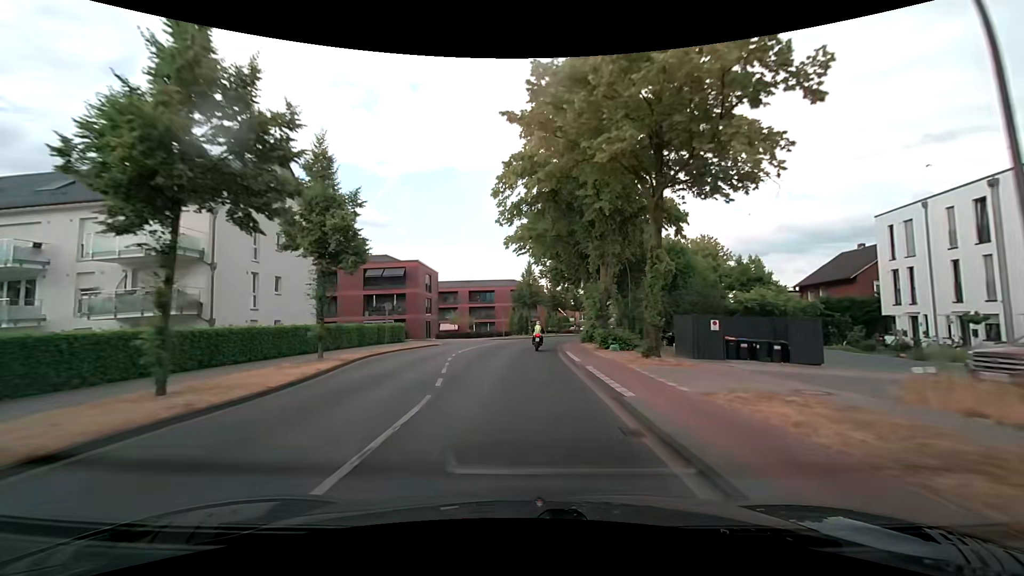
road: secondary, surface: asphalt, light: Day
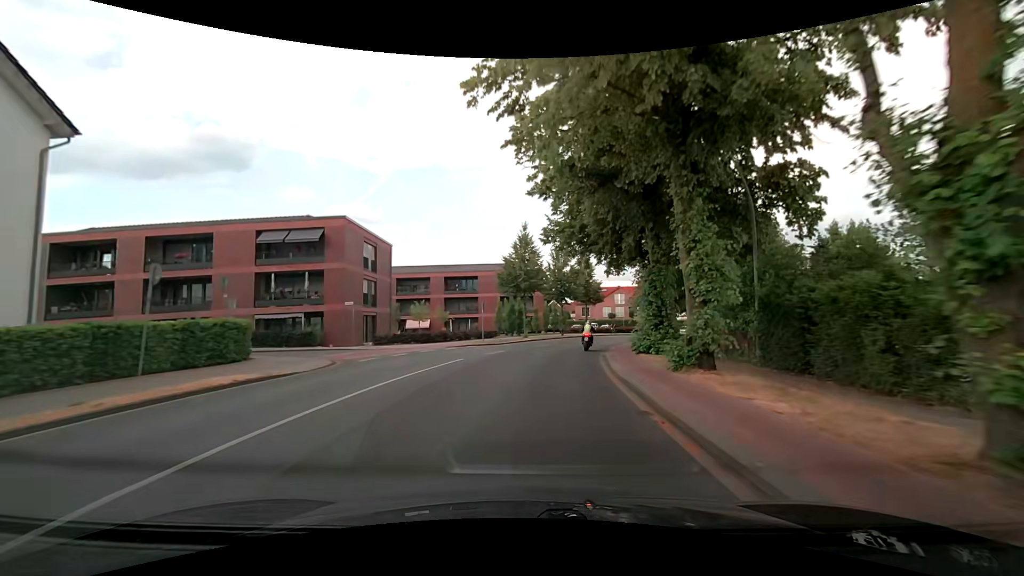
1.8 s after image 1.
(+0.1, +22.6) m; +1°
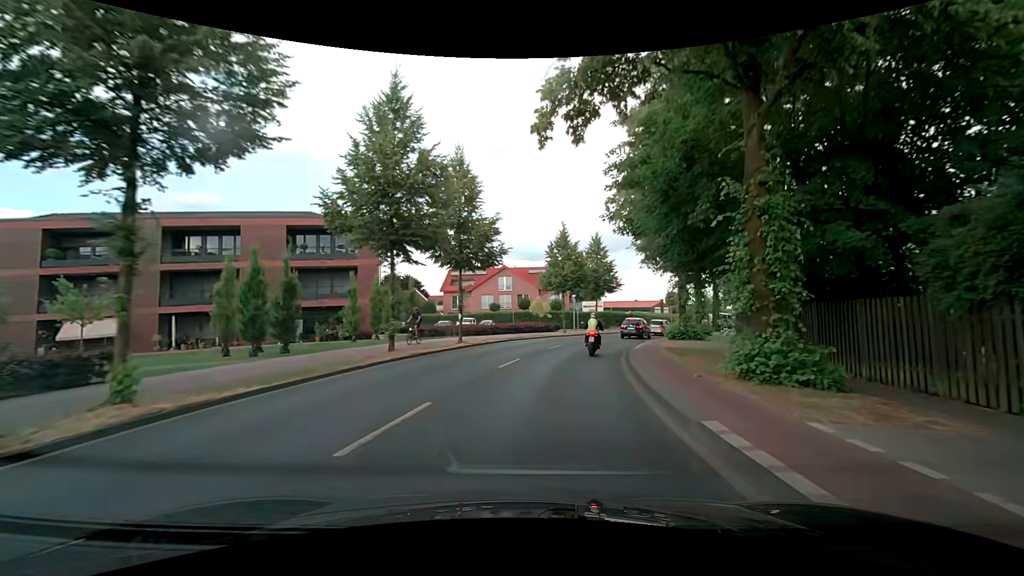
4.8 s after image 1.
(+3.5, +34.0) m; +16°
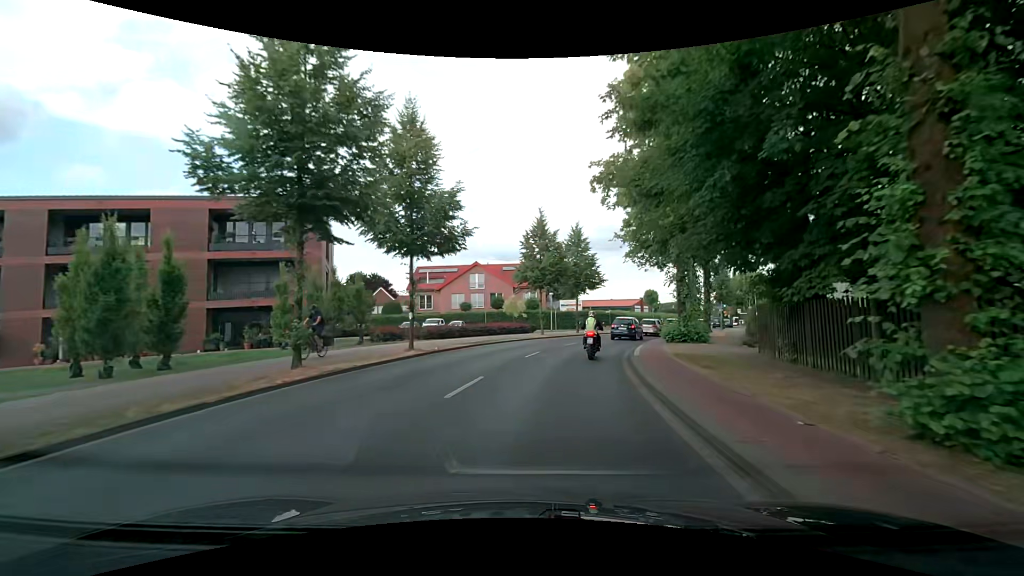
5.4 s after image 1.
(0.0, +5.3) m; +2°
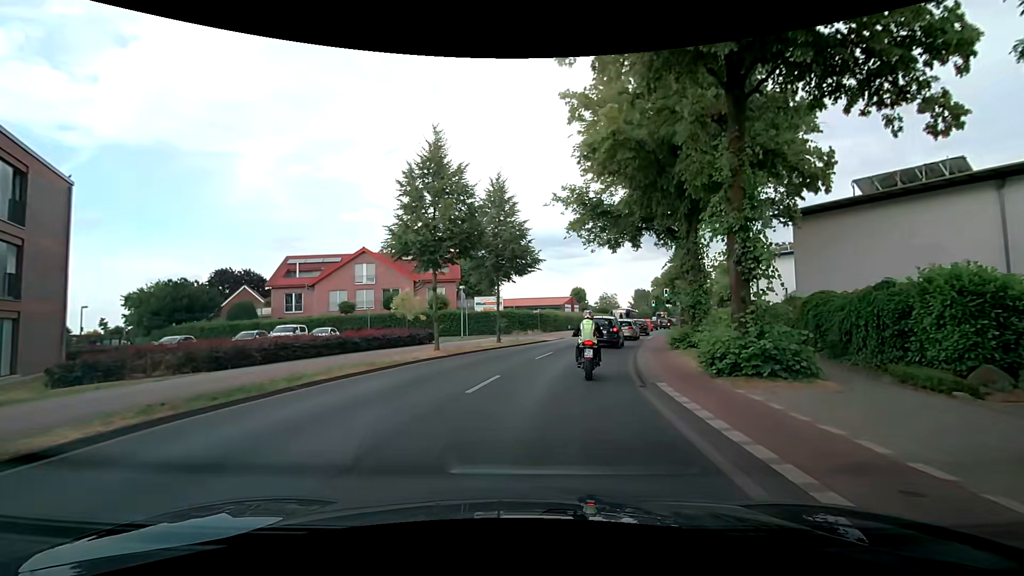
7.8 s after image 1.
(+1.2, +16.2) m; +10°
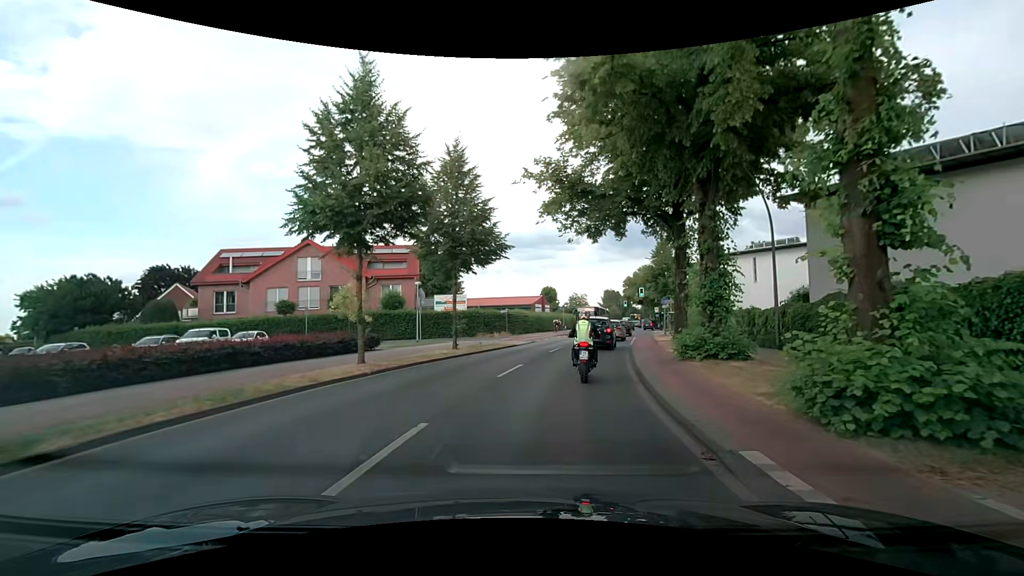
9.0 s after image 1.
(+0.1, +5.6) m; +3°
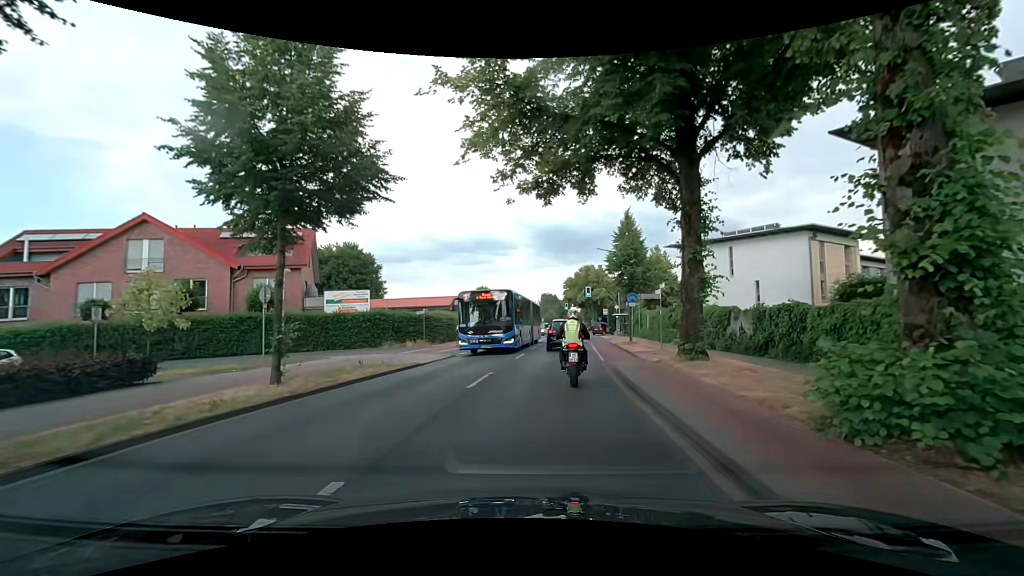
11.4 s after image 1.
(+0.8, +11.4) m; +9°
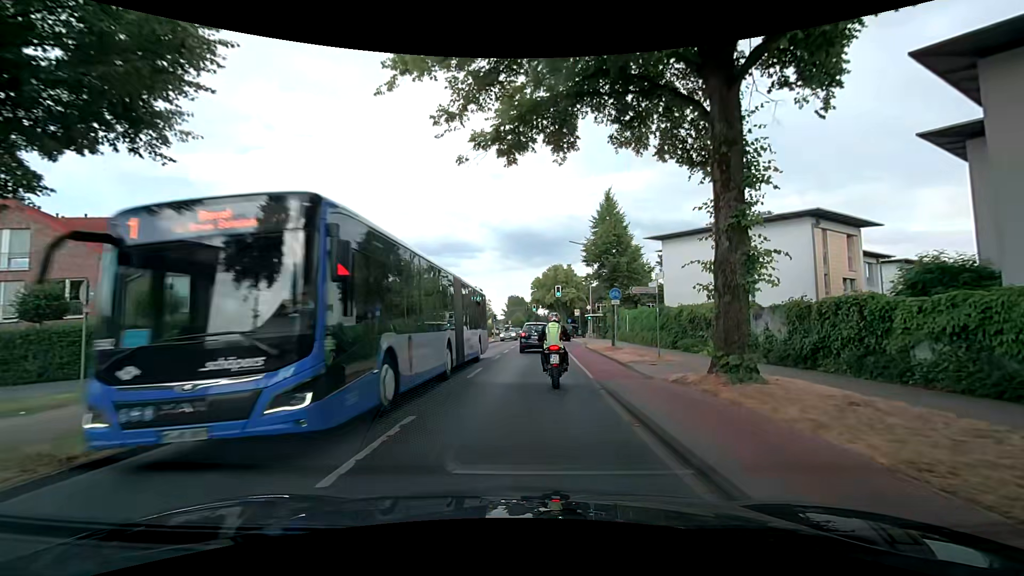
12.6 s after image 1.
(0.0, +5.8) m; +3°
(0, +10) (+1, +20) (+1, +30) (+1, +40) (+2, +50) (+2, +60) (+2, +70) (+3, +80) (+4, +90) (+4, +100) m
